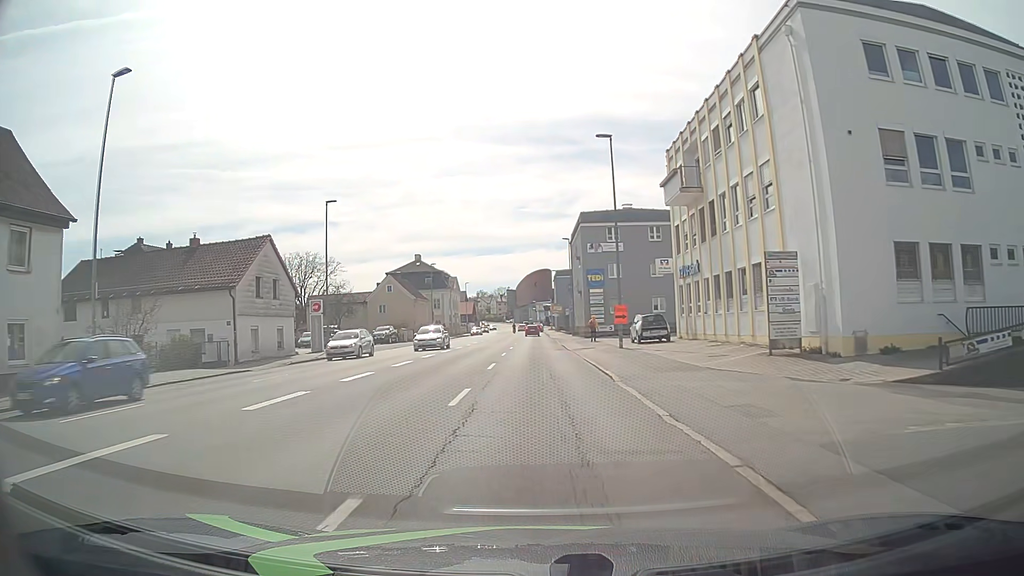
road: tertiary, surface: asphalt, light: Day
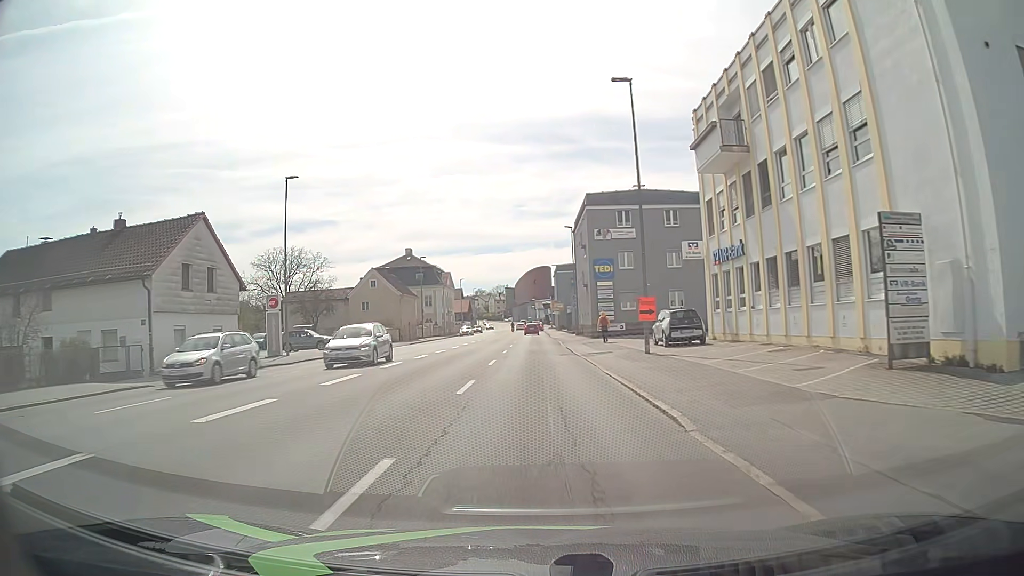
(0.0, +7.7) m; 0°
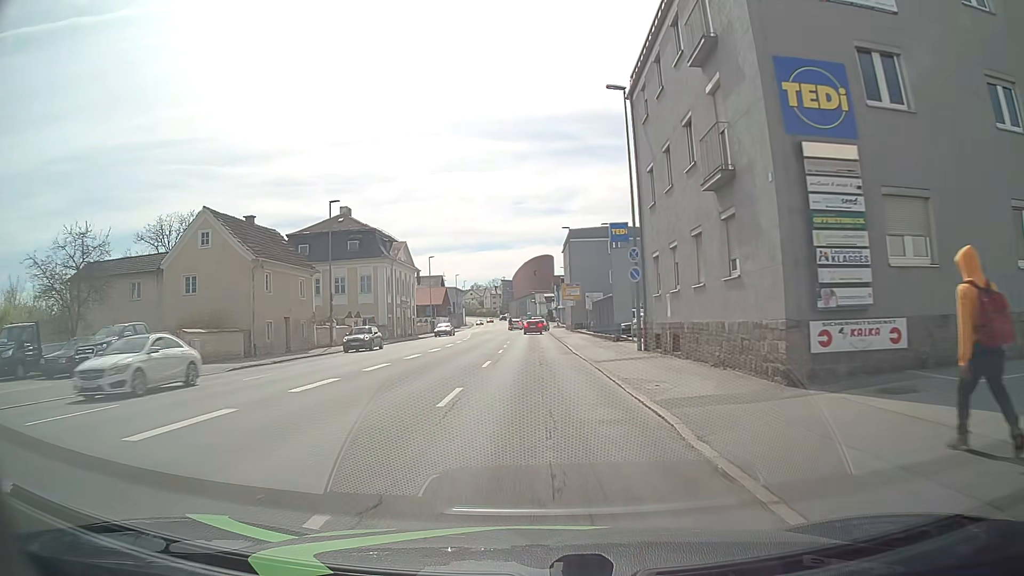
(+0.1, +38.1) m; 0°
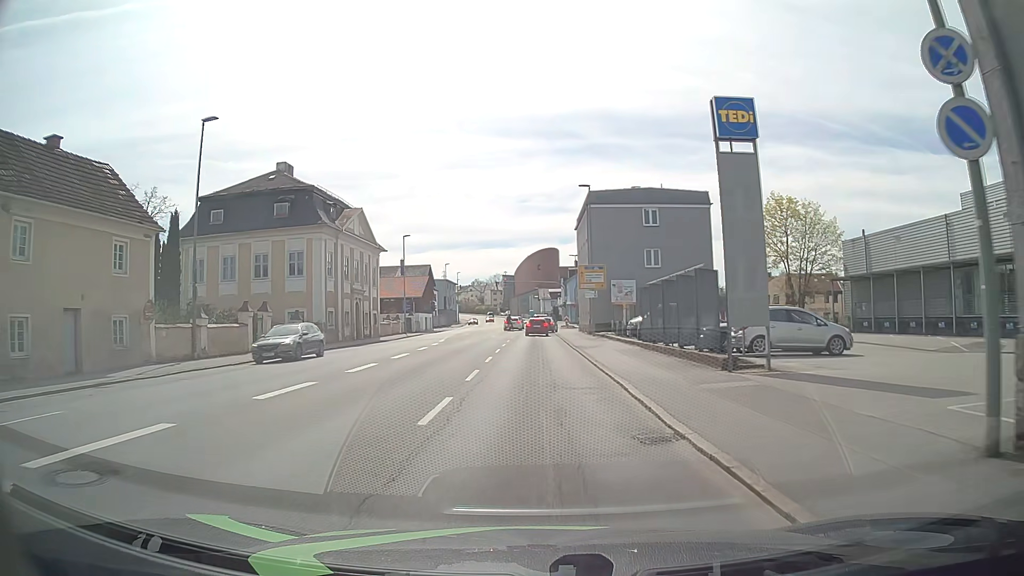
(-0.1, +19.7) m; -1°
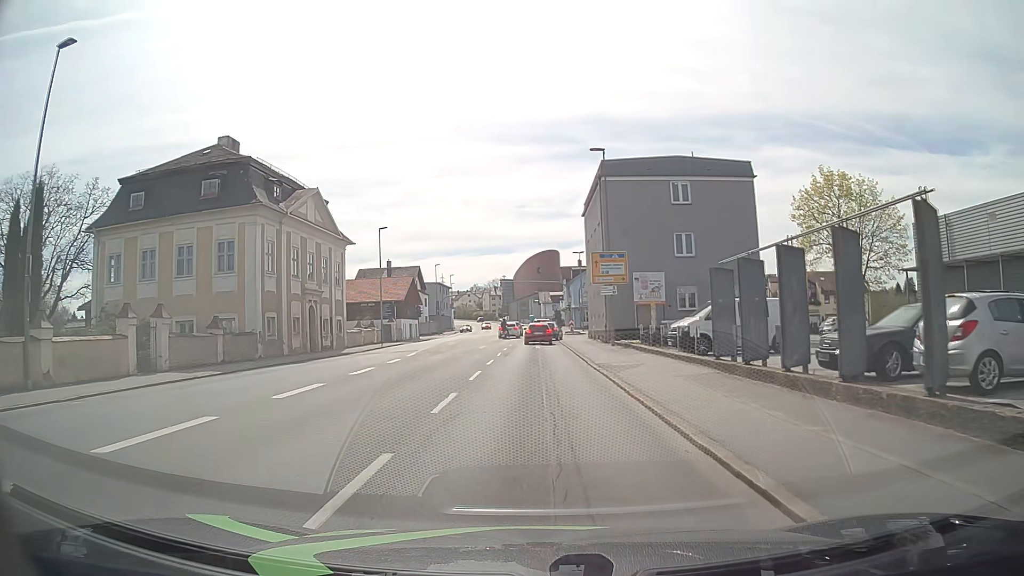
(0.0, +10.6) m; 0°
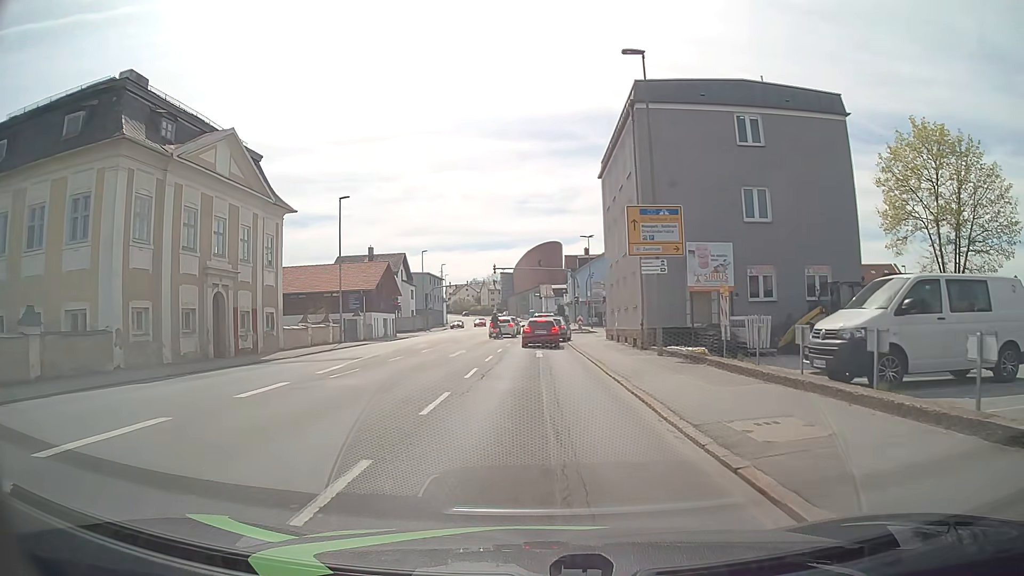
(-0.1, +12.5) m; 0°
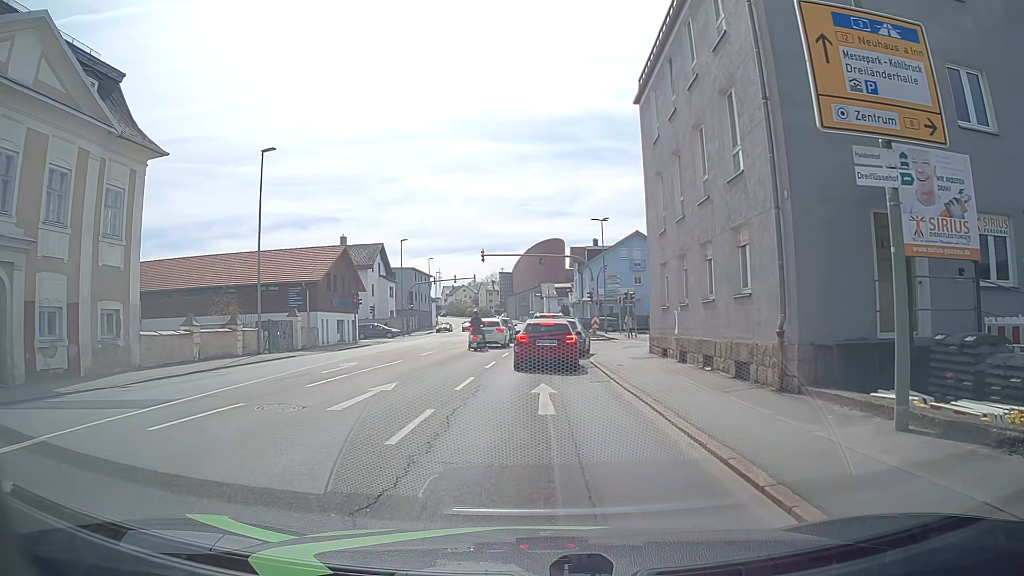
(-0.1, +14.1) m; 0°
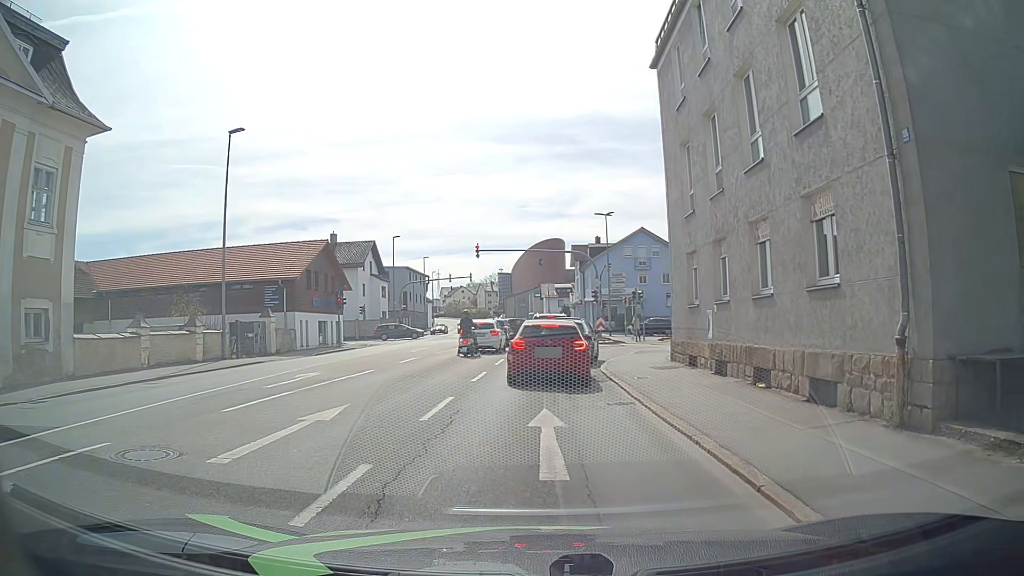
(0.0, +3.9) m; -1°
